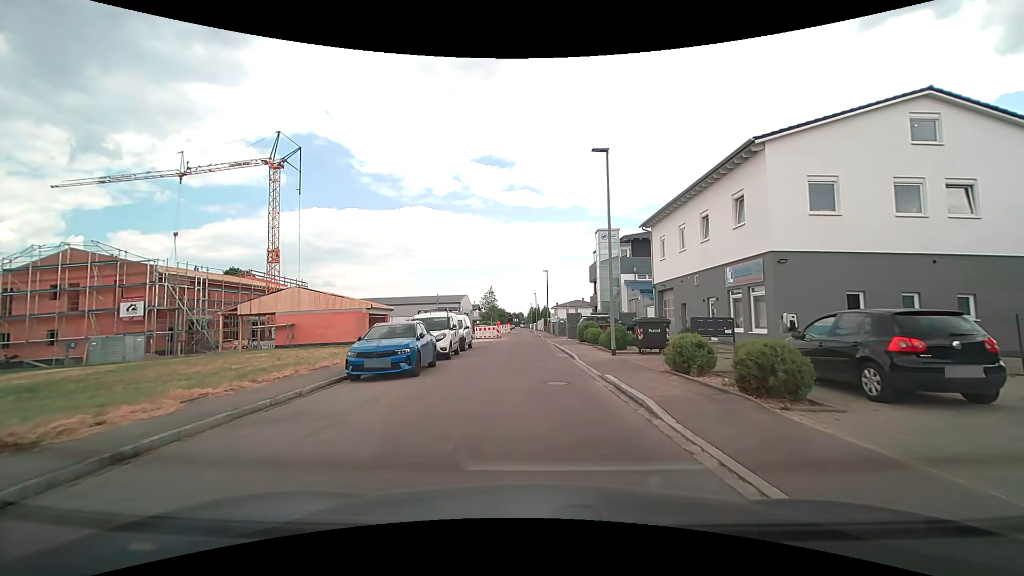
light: Day
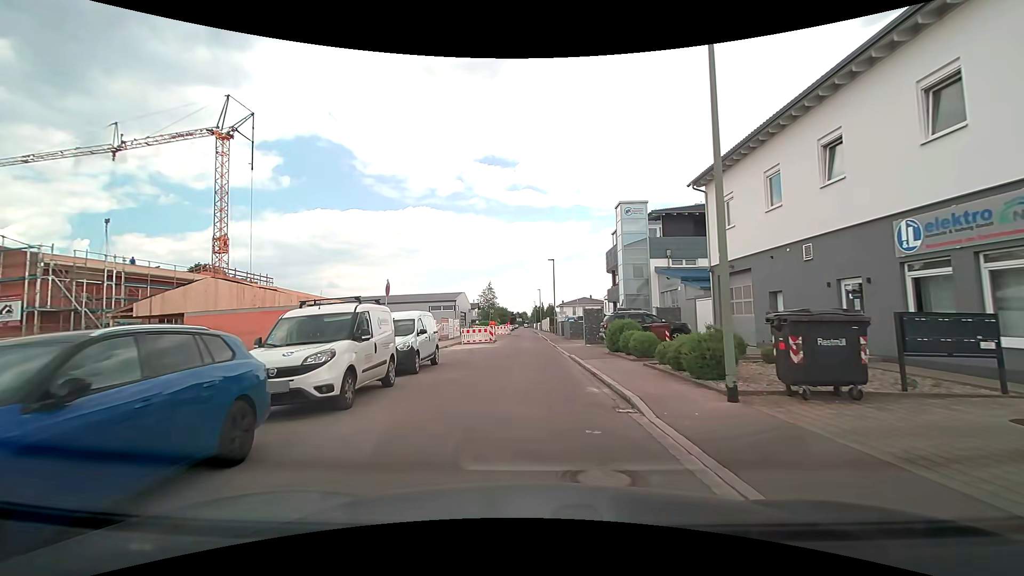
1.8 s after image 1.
(0.0, +10.6) m; 0°
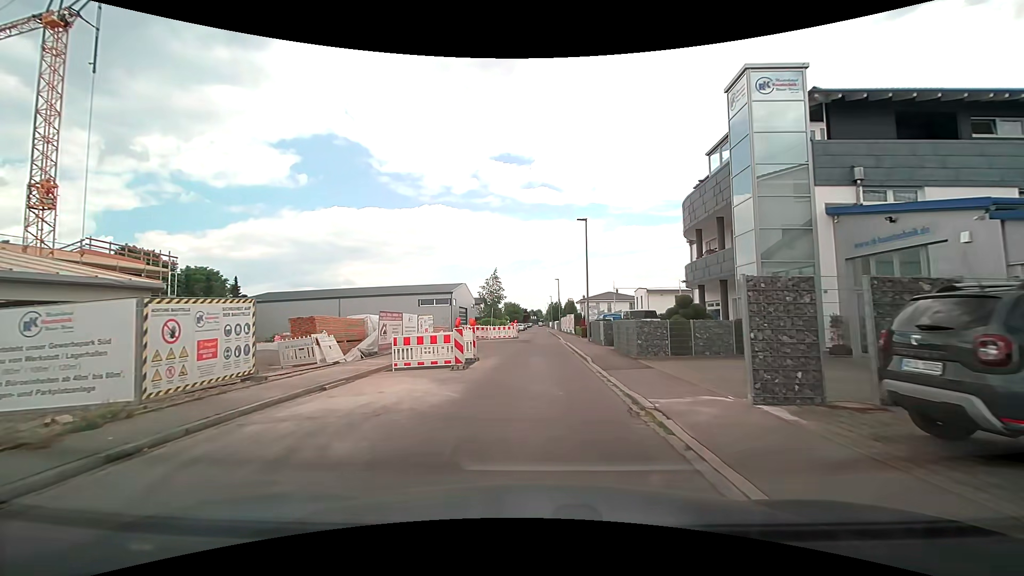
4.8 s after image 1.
(-0.5, +19.7) m; -2°
(0, +10) (0, +20) (0, +30) (0, +40) (0, +50) (0, +60) (0, +70) (0, +80) (-1, +90) (-1, +100) m
